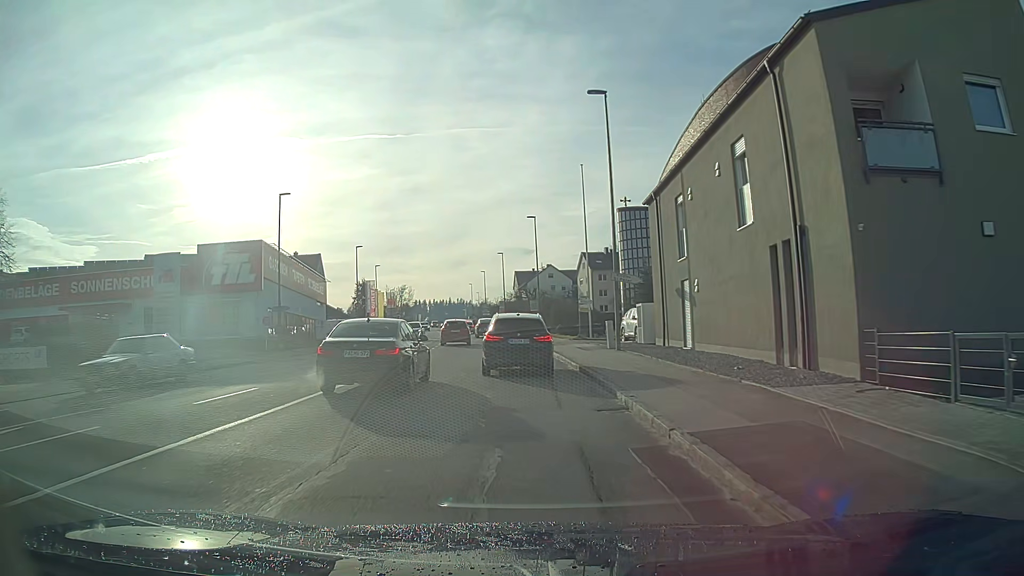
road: tertiary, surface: asphalt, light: Day
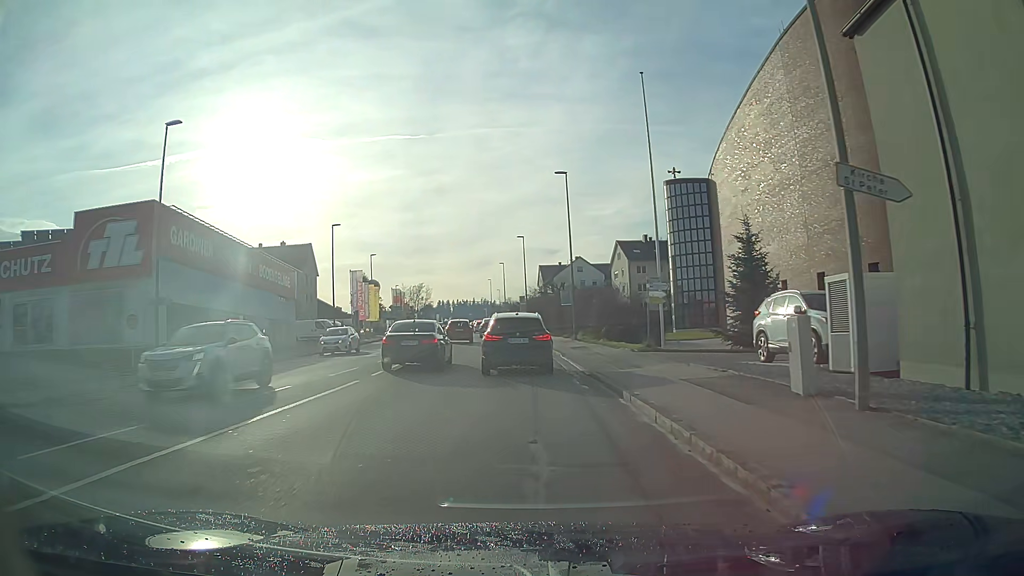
(-0.4, +17.9) m; -2°
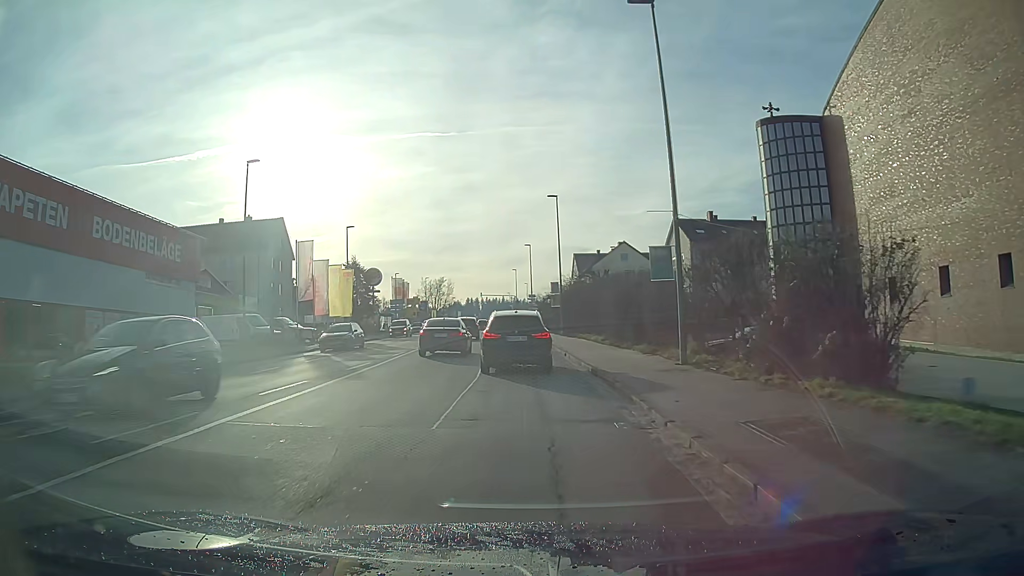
(-0.5, +23.5) m; -2°
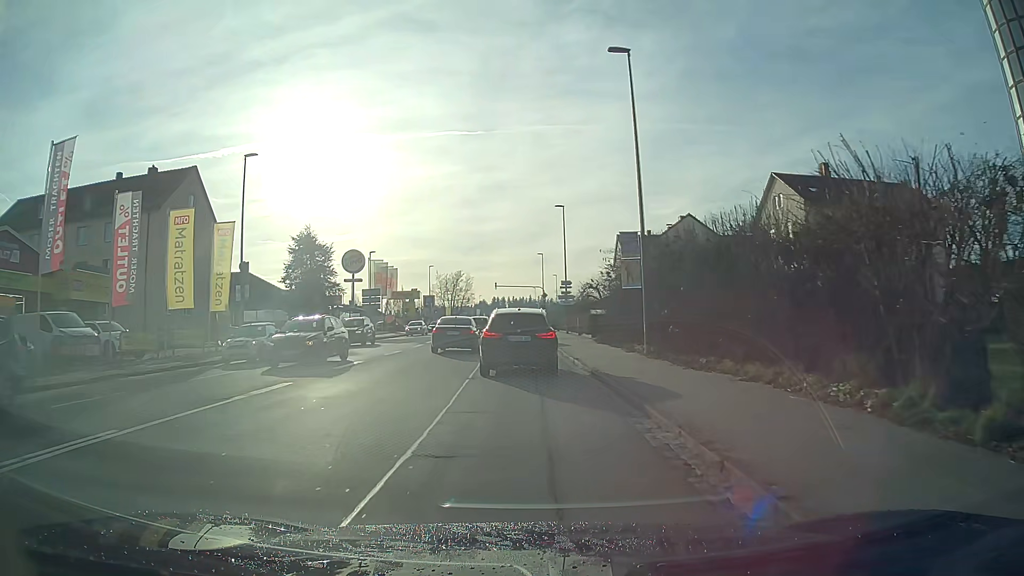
(-0.6, +28.3) m; -2°
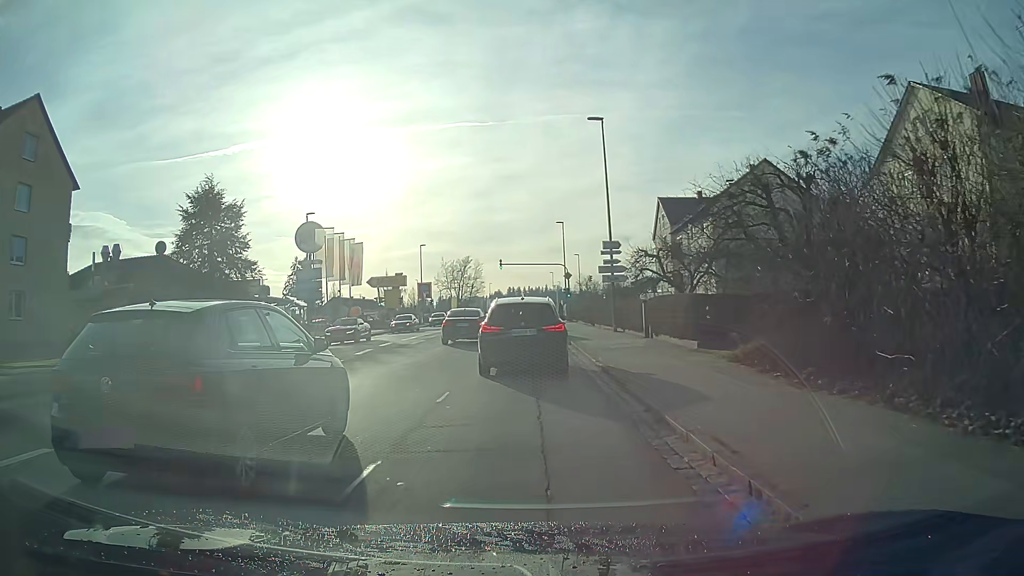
(-0.2, +22.2) m; -1°
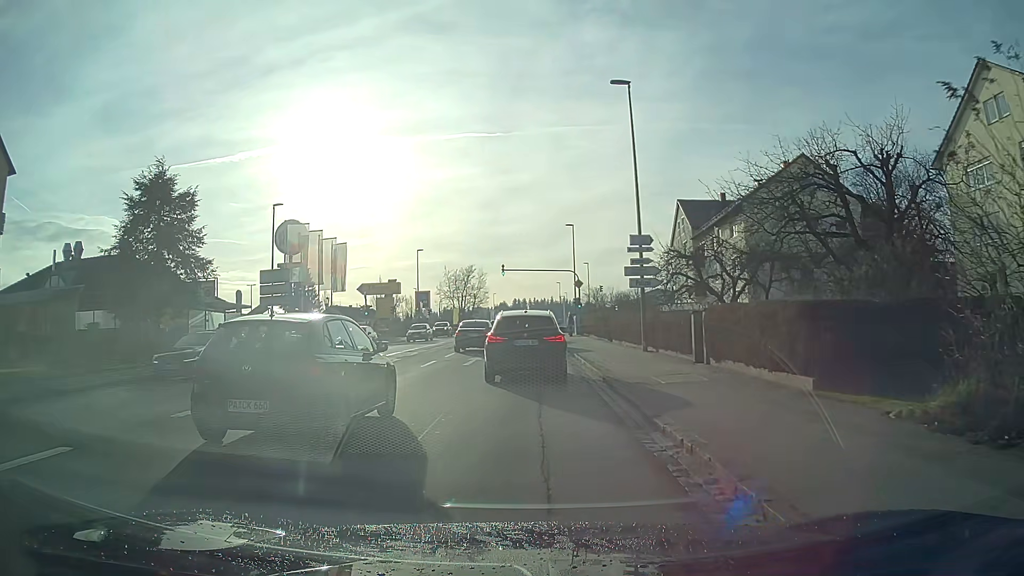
(0.0, +7.0) m; 0°
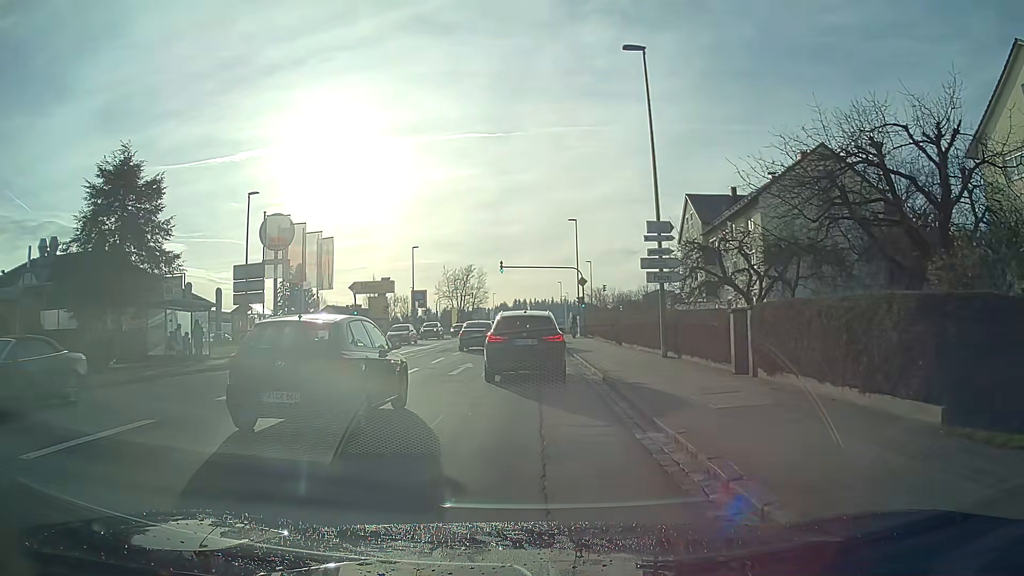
(0.0, +3.6) m; 0°
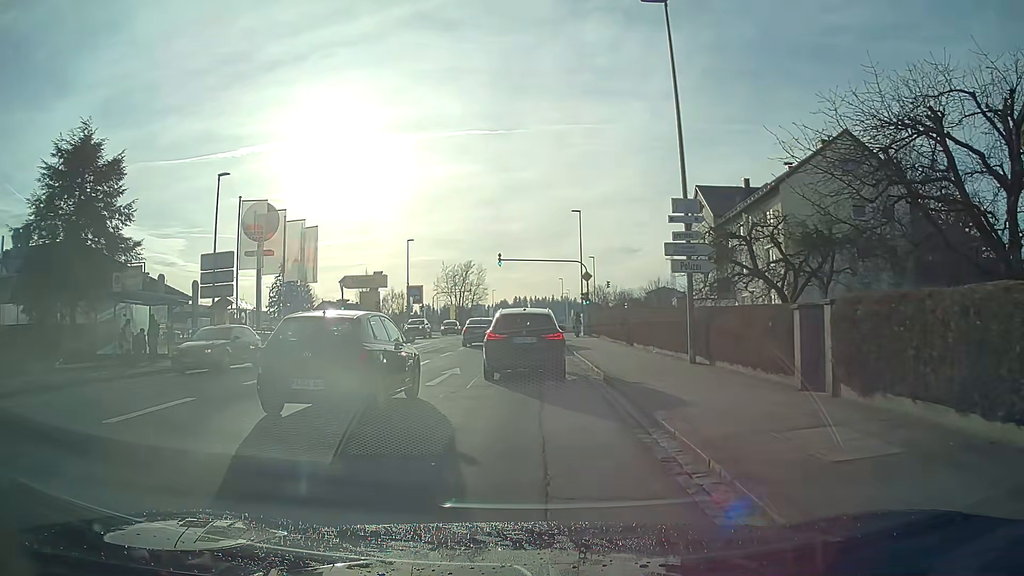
(0.0, +3.7) m; 0°
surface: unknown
(0, +10) (0, +20) (0, +30) (0, +40) (0, +50) (0, +60) (0, +70) (0, +80) (0, +90) (0, +100) m
